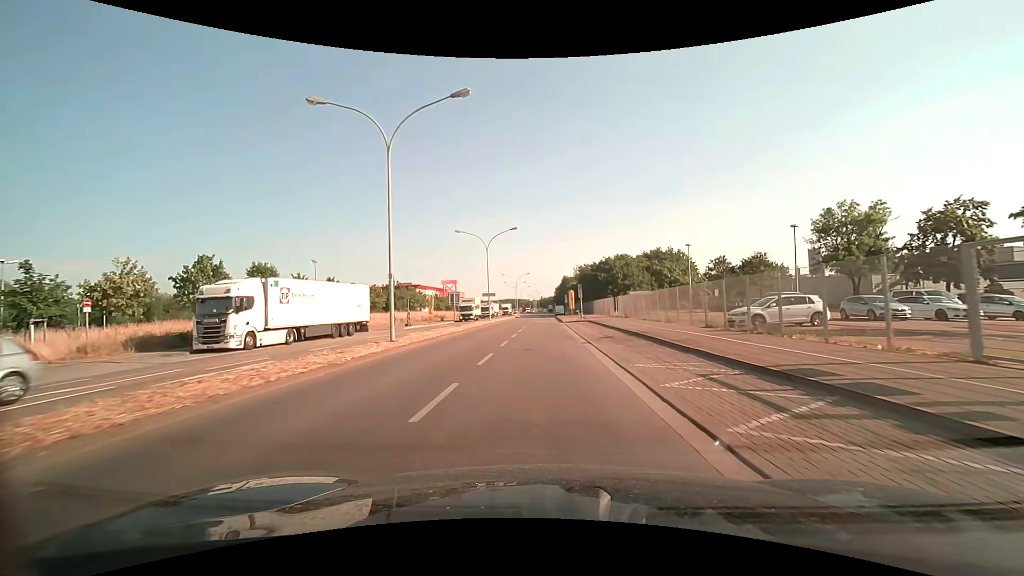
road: secondary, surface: asphalt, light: Day
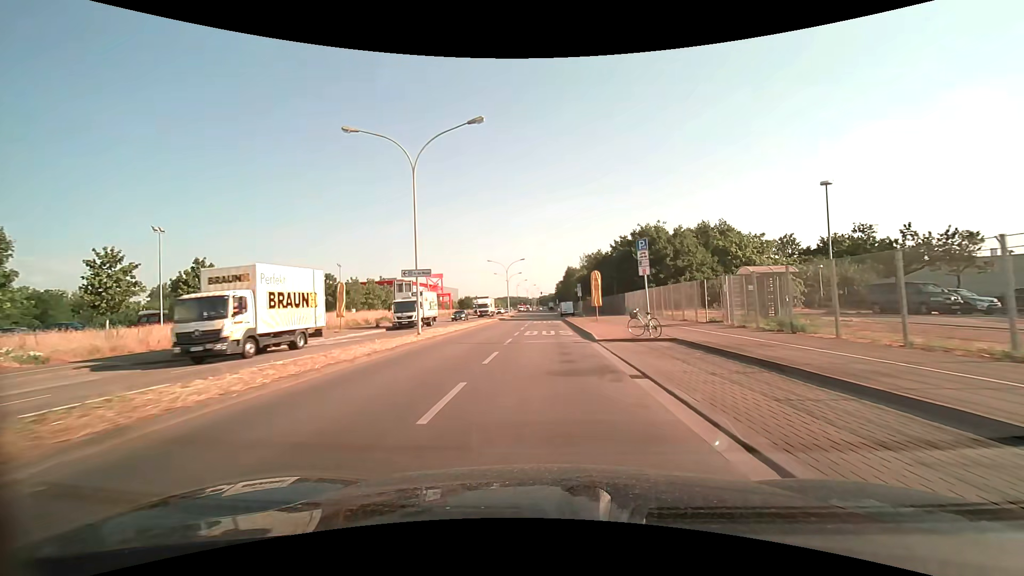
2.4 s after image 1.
(-0.1, +30.5) m; 0°
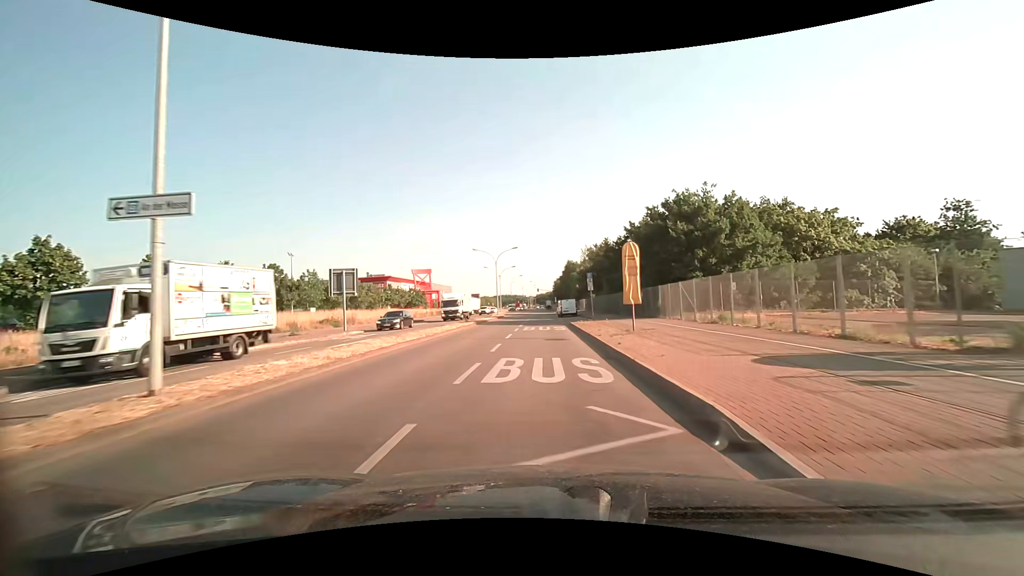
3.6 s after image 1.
(+0.1, +15.2) m; 0°
(0, +10) (0, +20) (0, +30) (0, +40) (0, +50) (0, +60) (0, +70) (0, +80) (0, +90) (0, +100) m
